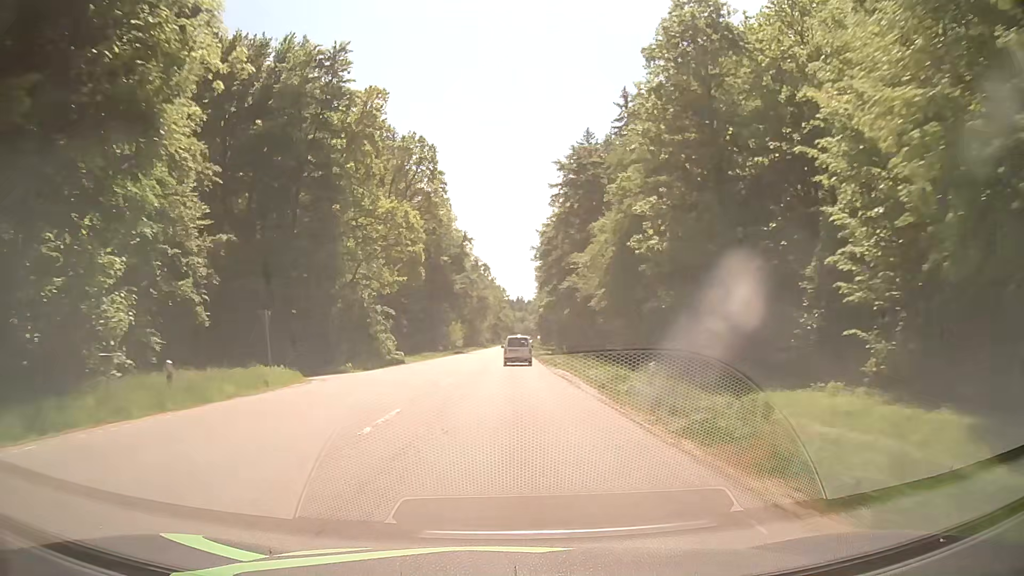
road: secondary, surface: asphalt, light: Day
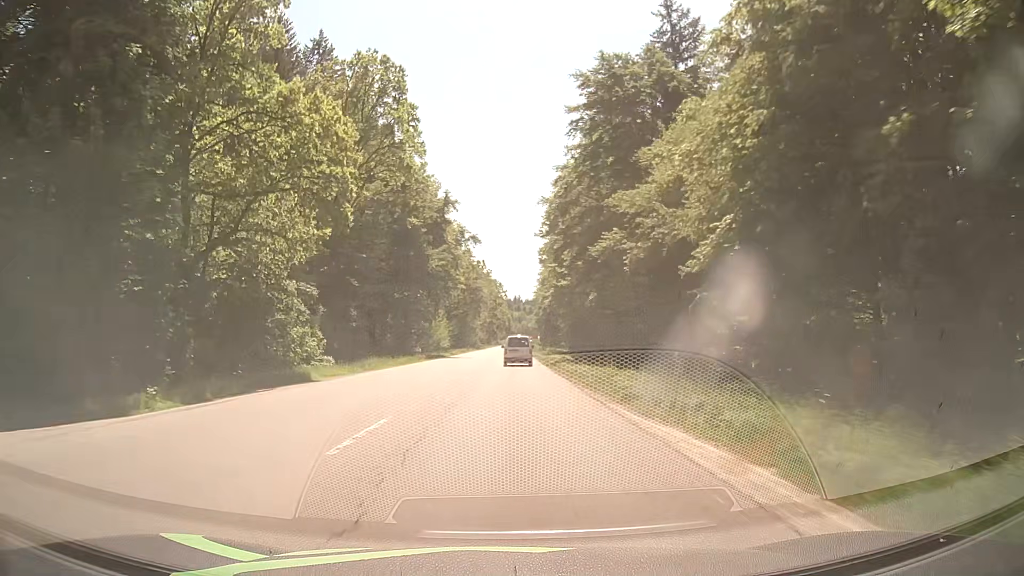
(+0.2, +25.8) m; +1°
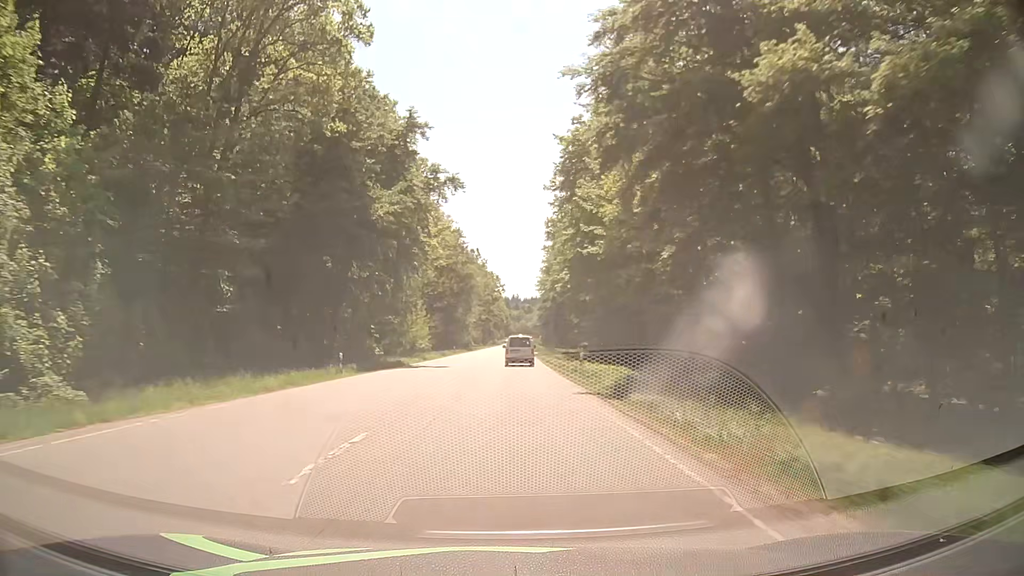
(-0.1, +25.8) m; 0°
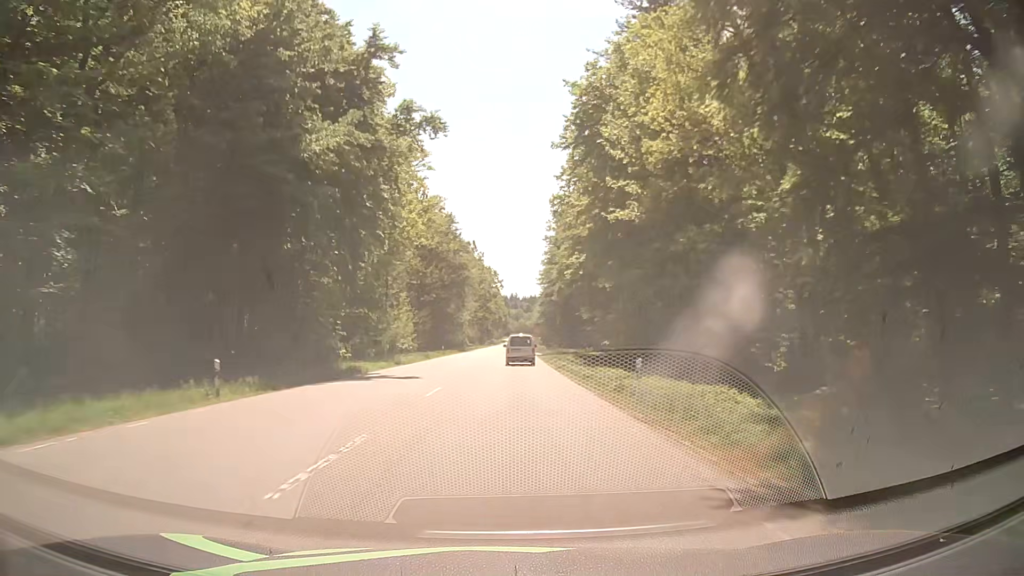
(+0.1, +12.9) m; 0°
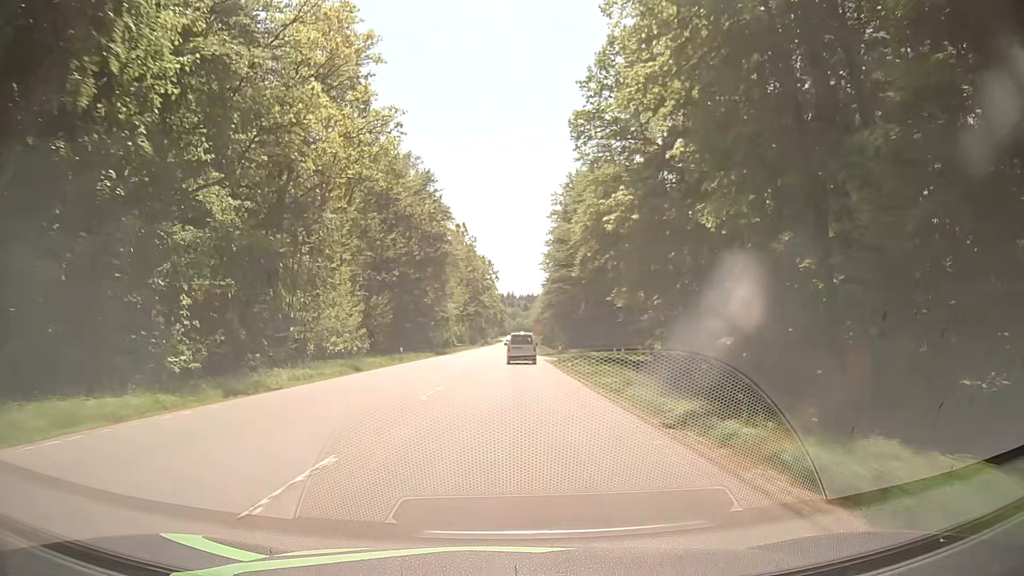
(+0.2, +25.7) m; +1°
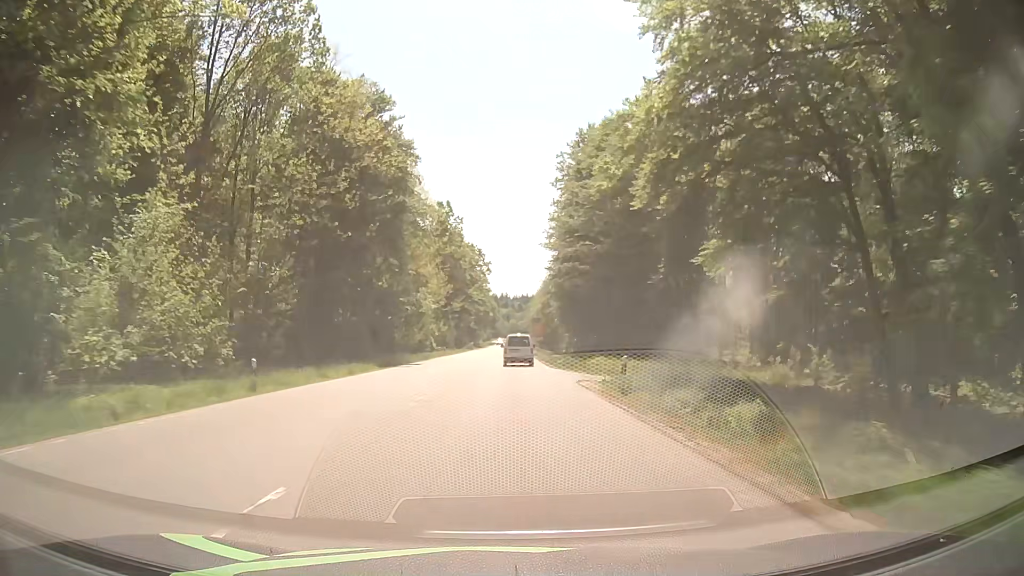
(+0.1, +25.5) m; +1°
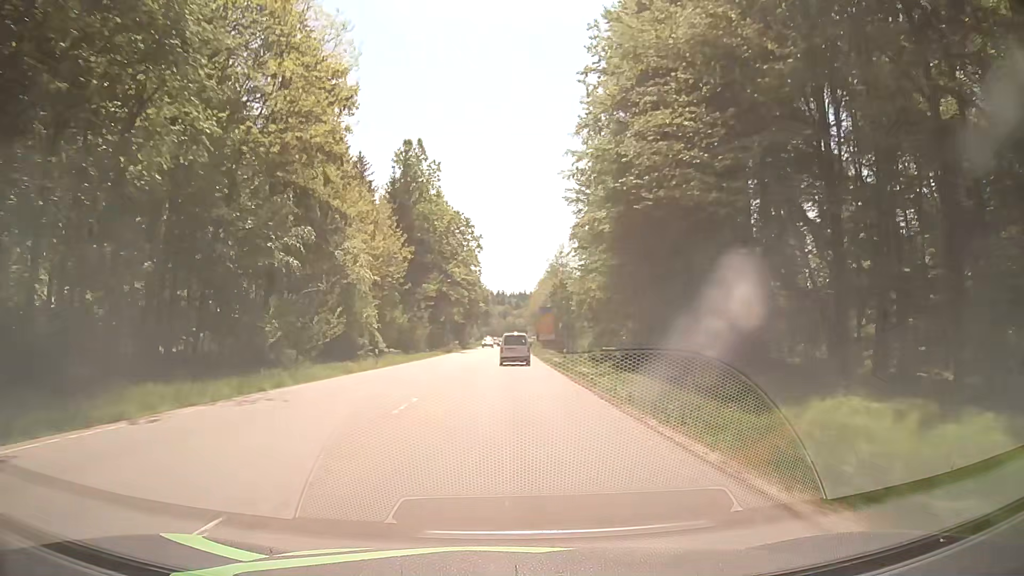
(+0.1, +37.9) m; 0°
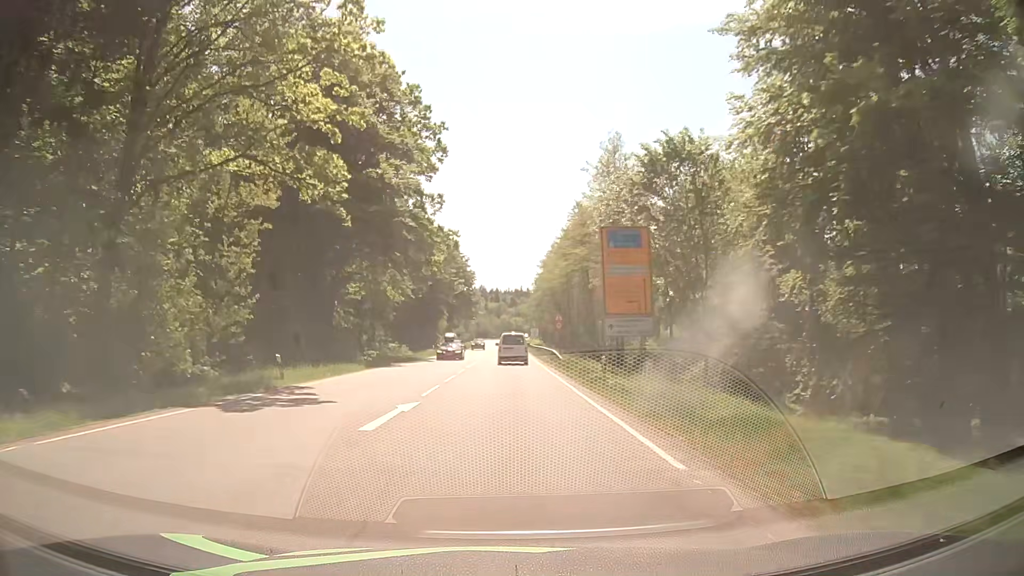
(+0.5, +62.5) m; 0°
(0, +10) (0, +20) (0, +30) (0, +40) (0, +50) (0, +60) (+1, +70) (+1, +80) (+1, +90) (+1, +100) m
